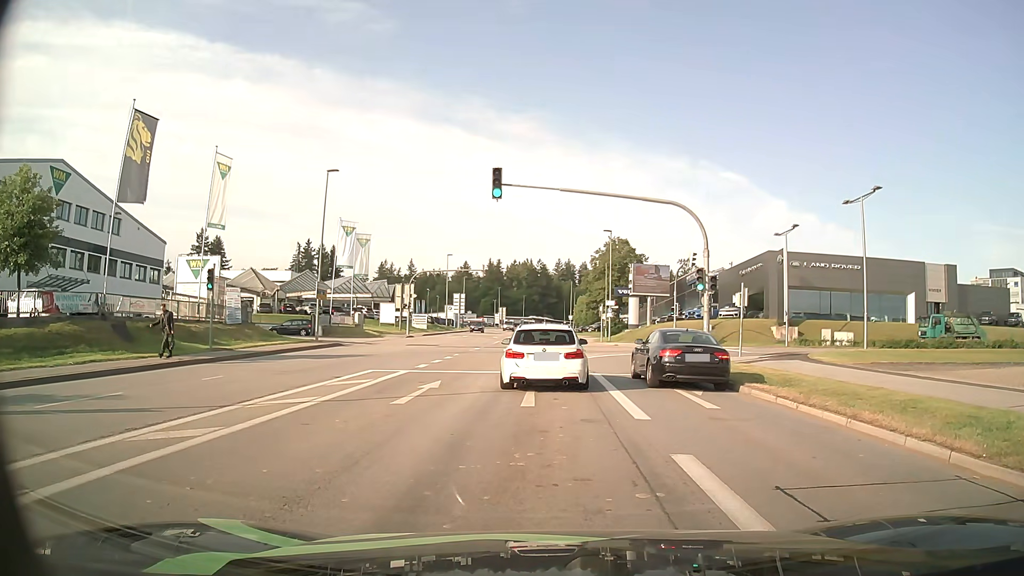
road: tertiary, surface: asphalt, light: Day
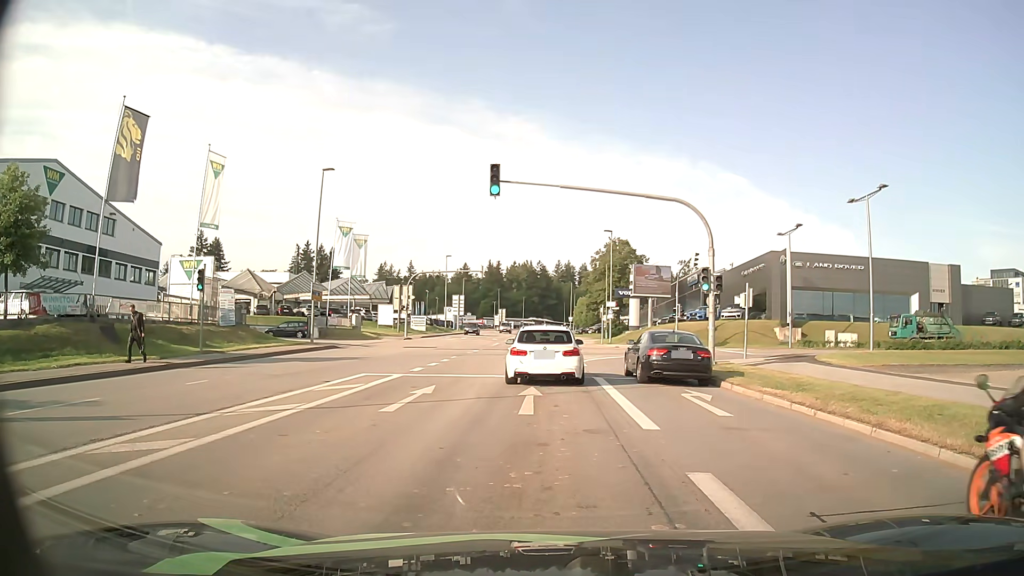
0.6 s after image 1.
(0.0, +0.9) m; -2°
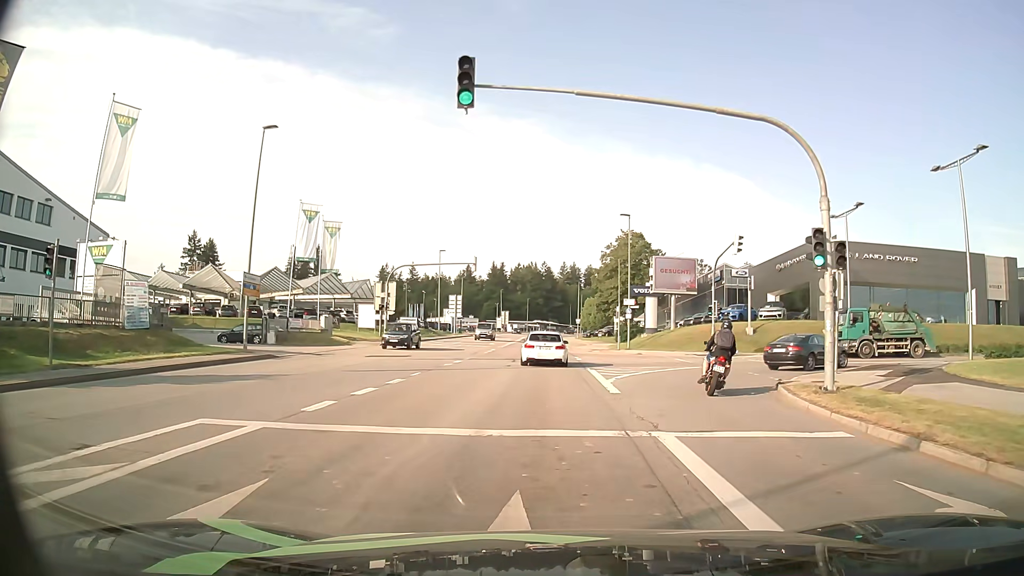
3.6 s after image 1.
(+0.1, +10.4) m; +1°
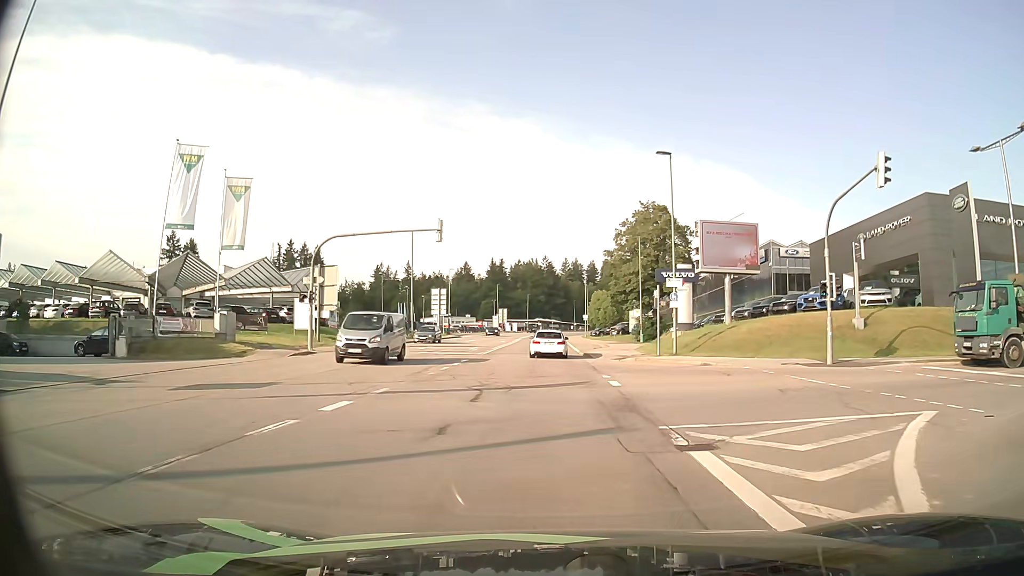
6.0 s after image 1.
(-0.2, +18.0) m; -1°
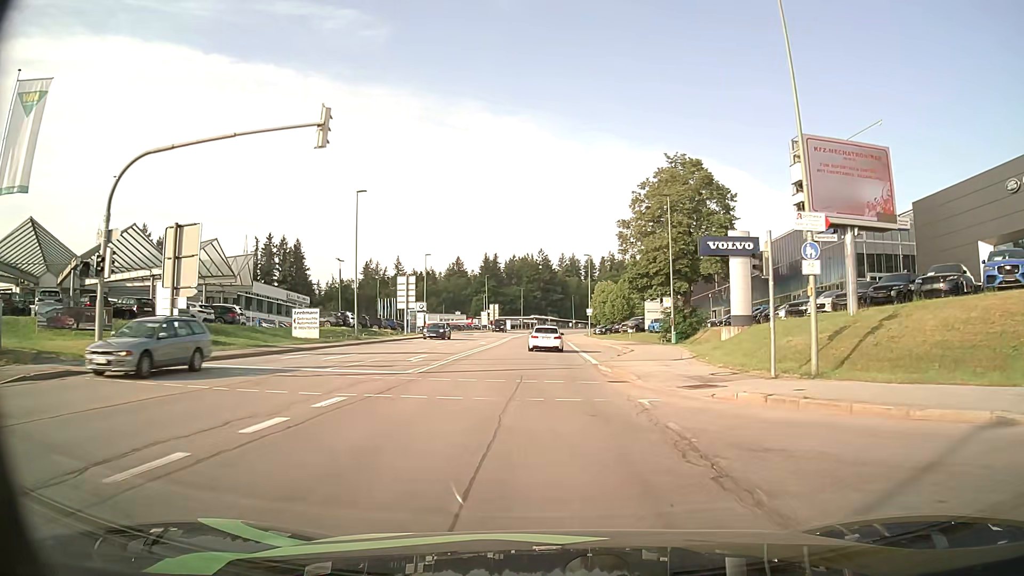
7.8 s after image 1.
(0.0, +18.3) m; 0°
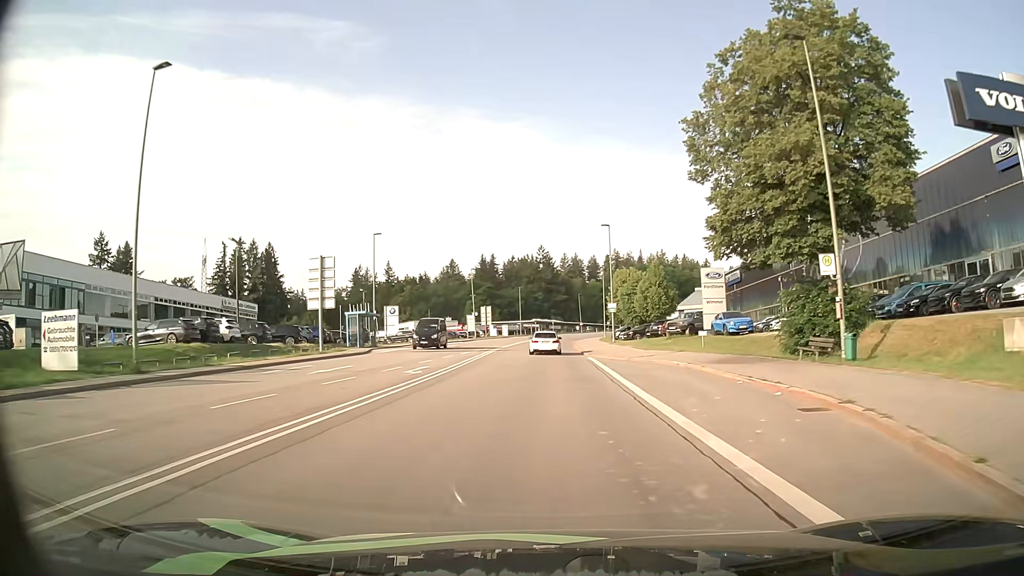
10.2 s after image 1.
(-0.2, +27.2) m; -1°
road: secondary
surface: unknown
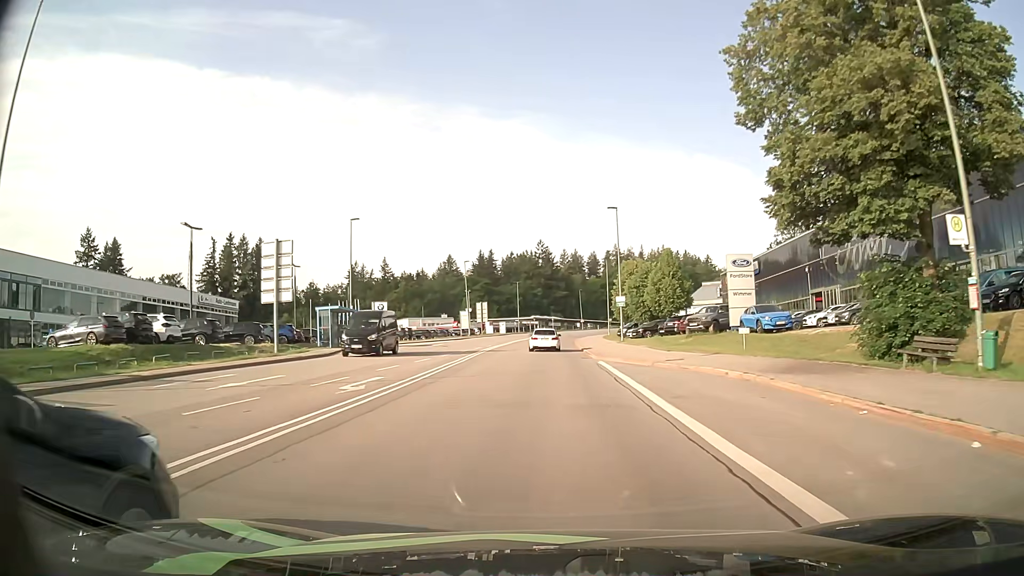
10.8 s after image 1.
(0.0, +7.2) m; 0°
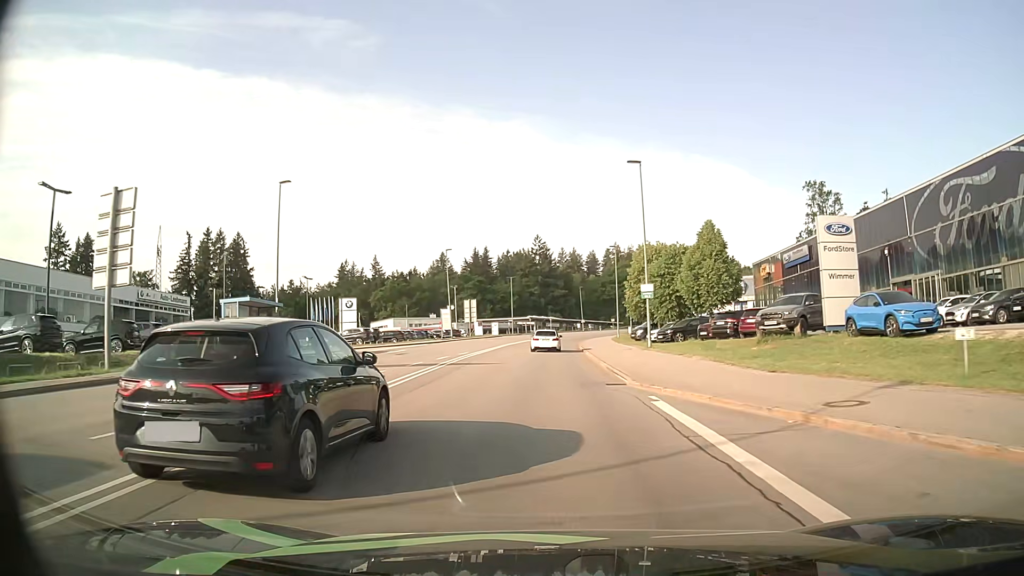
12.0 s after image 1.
(0.0, +15.0) m; 0°
(0, +10) (0, +20) (0, +30) (0, +40) (0, +50) (+1, +60) (+2, +70) (+3, +80) (+4, +90) (+5, +100) m
